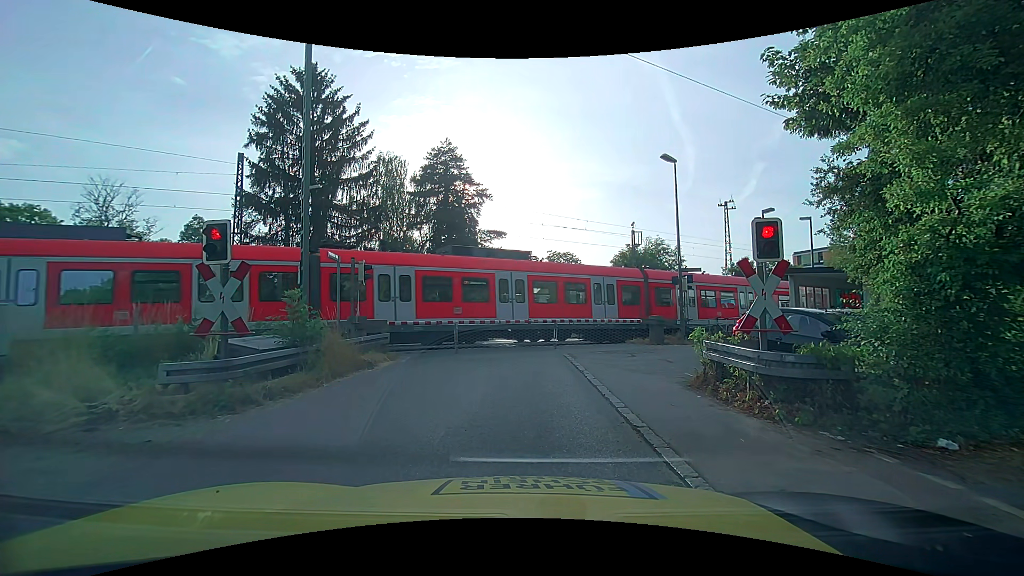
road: unclassified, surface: asphalt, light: Day
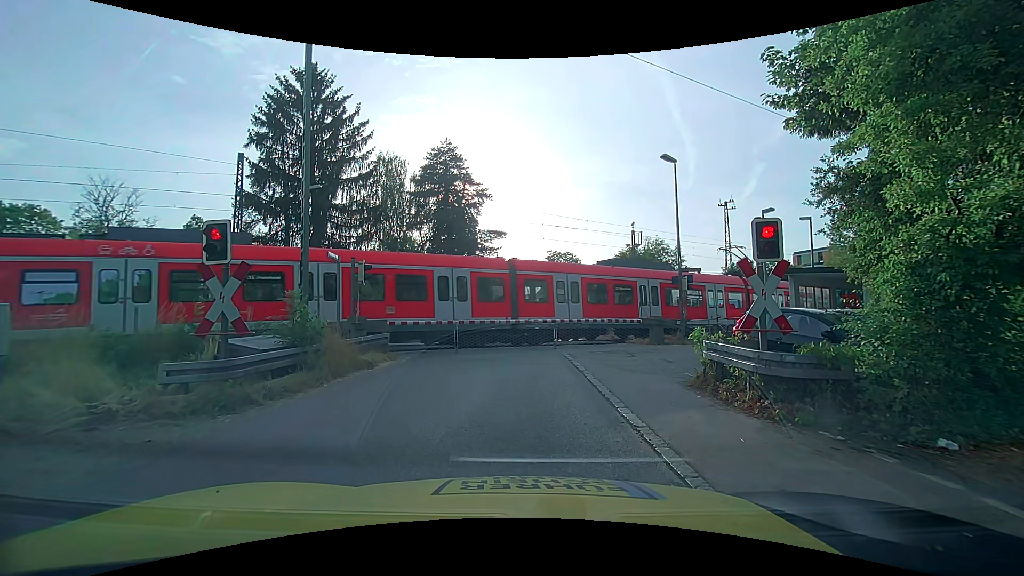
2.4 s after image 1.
(0.0, 0.0) m; 0°
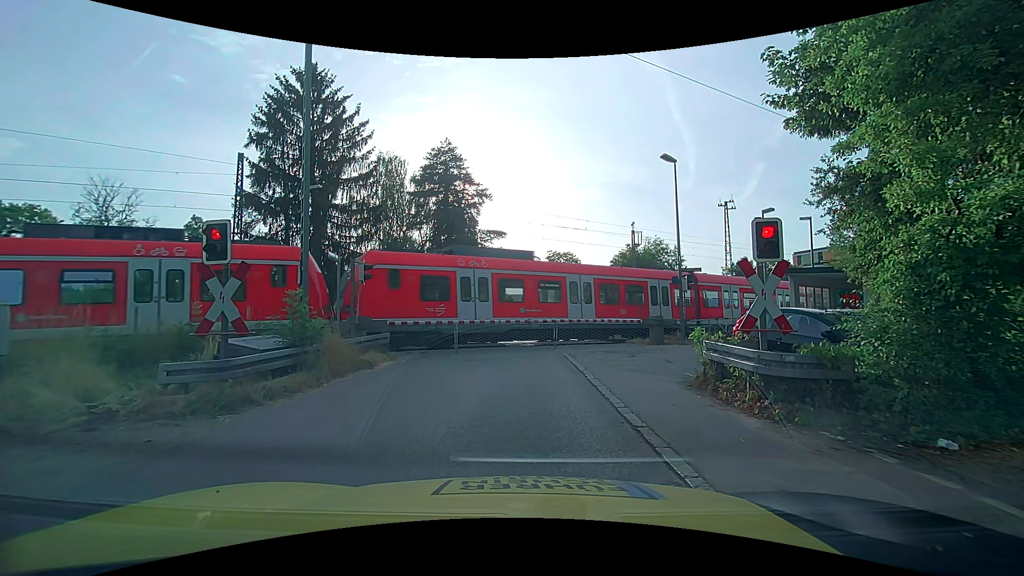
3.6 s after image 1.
(0.0, 0.0) m; 0°
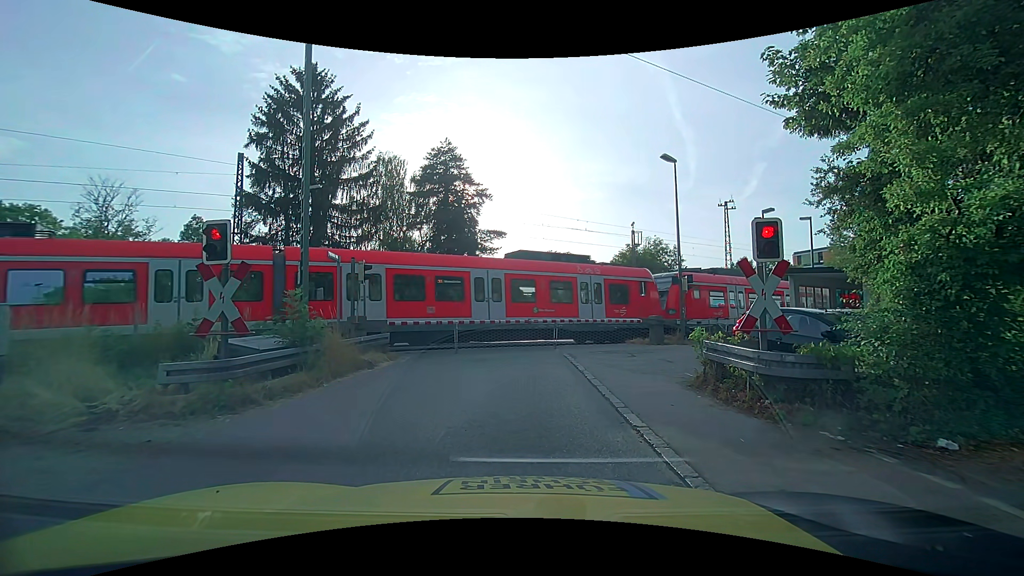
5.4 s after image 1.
(0.0, 0.0) m; 0°
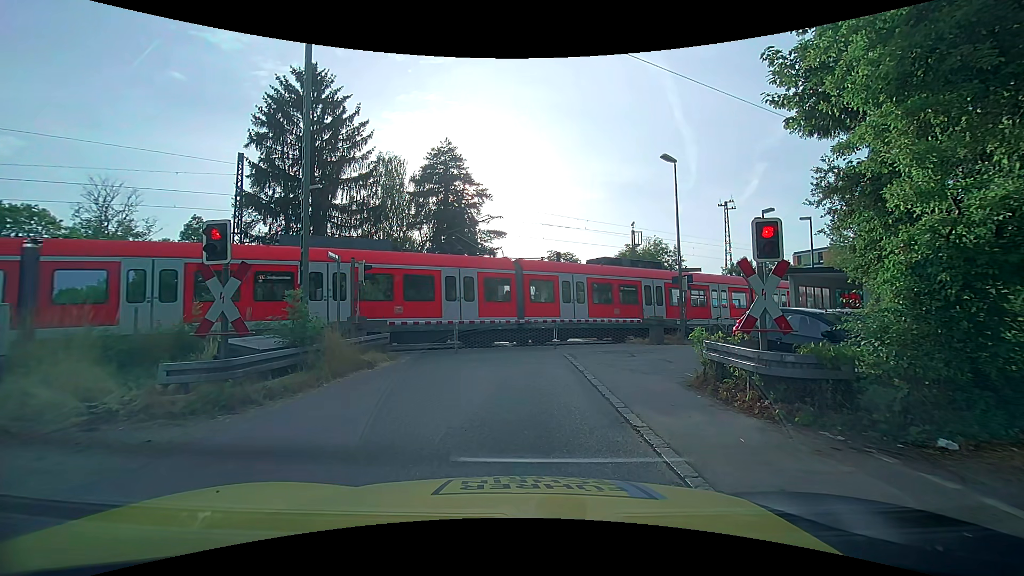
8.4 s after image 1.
(0.0, 0.0) m; 0°
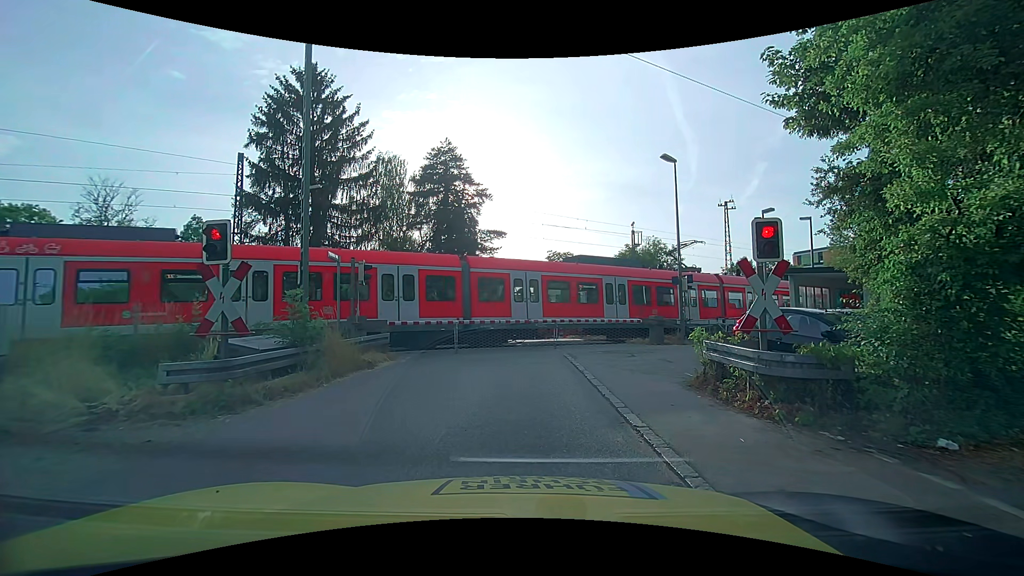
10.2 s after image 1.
(0.0, 0.0) m; 0°
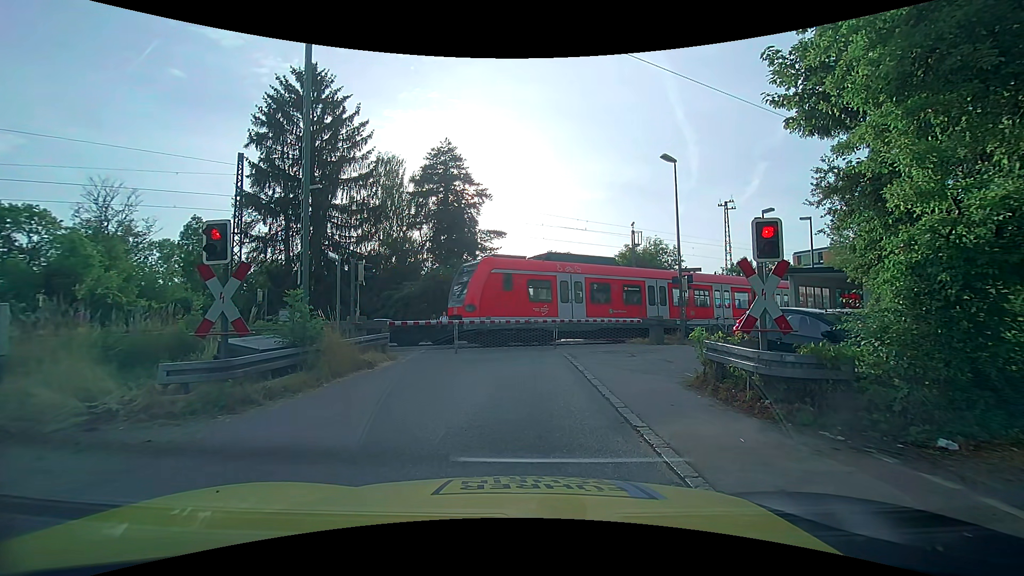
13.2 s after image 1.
(0.0, 0.0) m; 0°
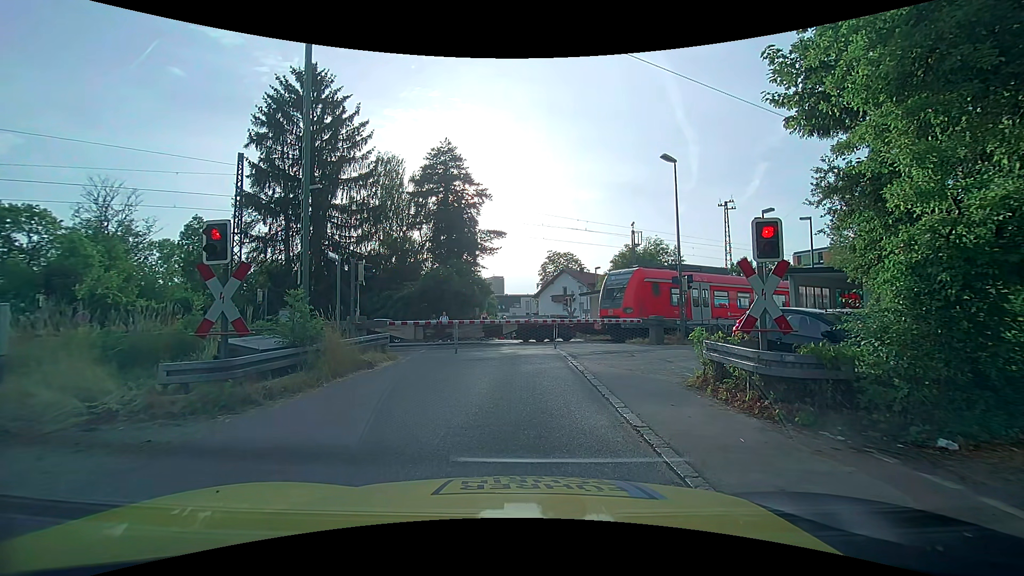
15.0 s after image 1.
(0.0, 0.0) m; 0°
